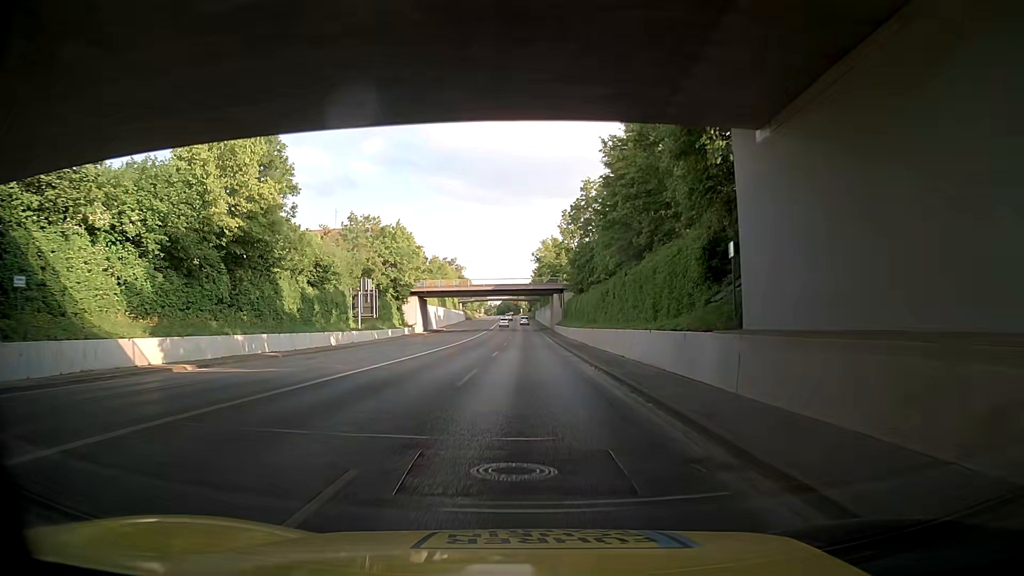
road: secondary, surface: asphalt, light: Day
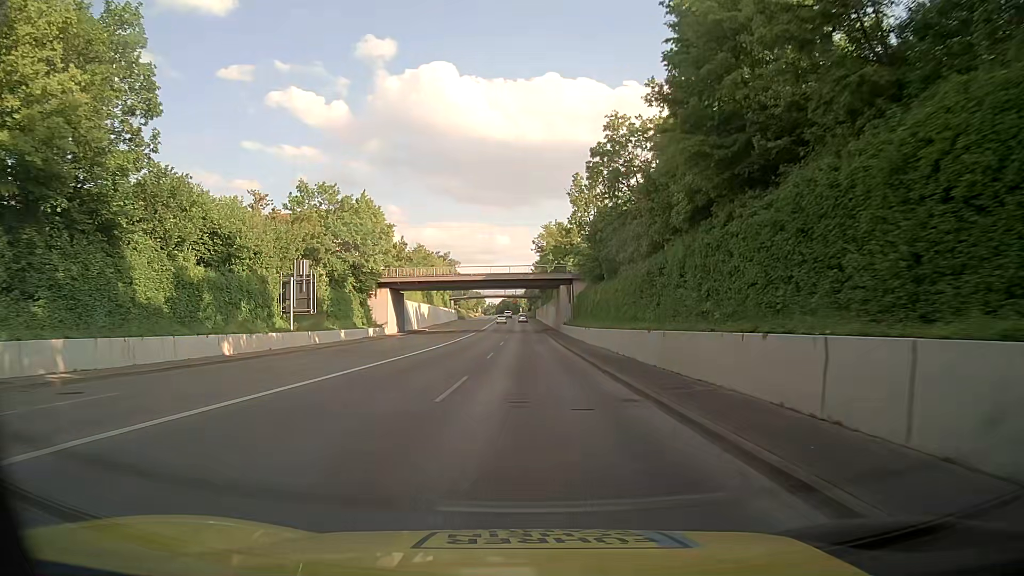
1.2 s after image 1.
(+0.6, +18.3) m; +1°
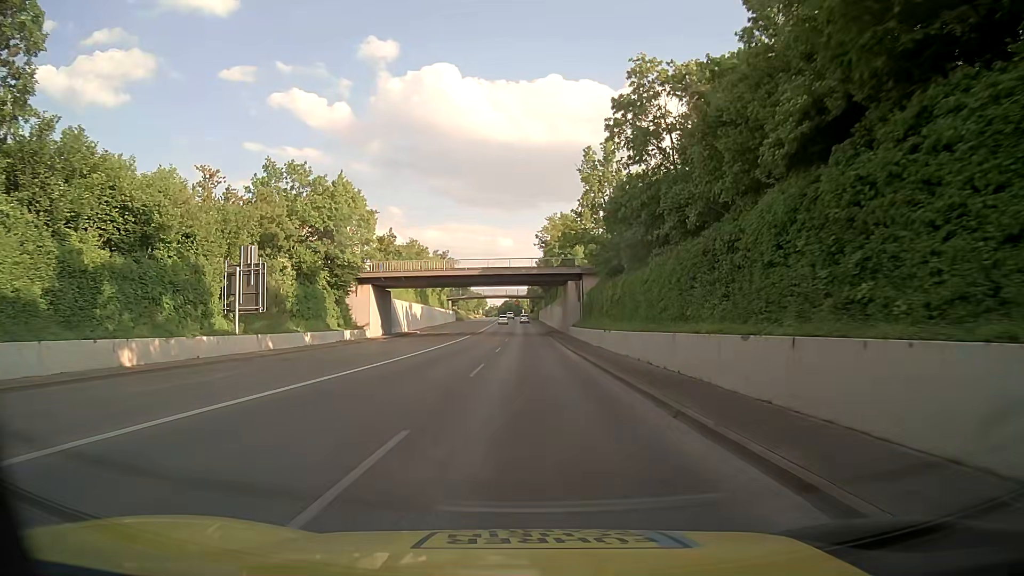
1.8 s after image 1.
(-0.1, +9.2) m; -1°
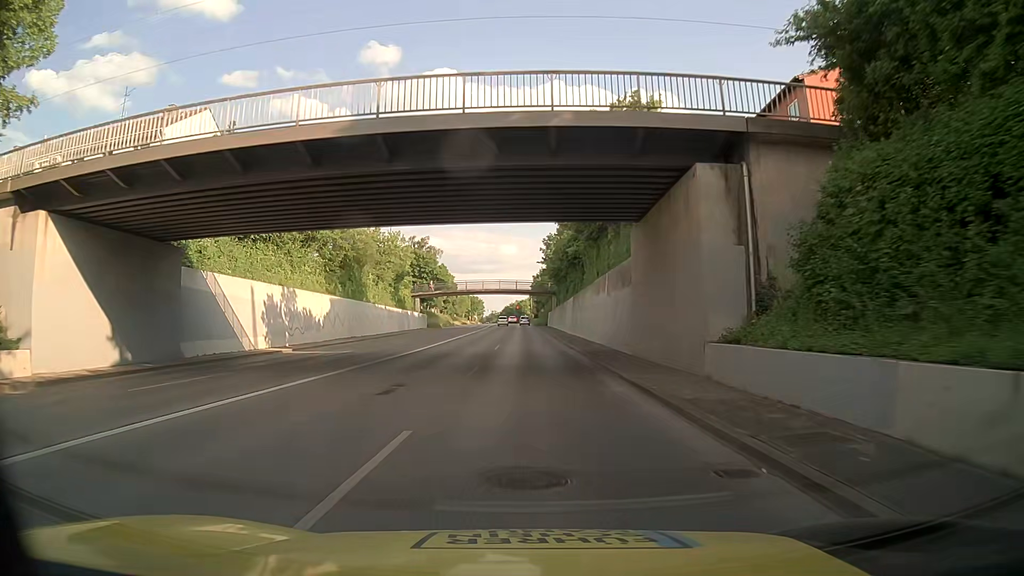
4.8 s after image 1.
(0.0, +45.3) m; 0°
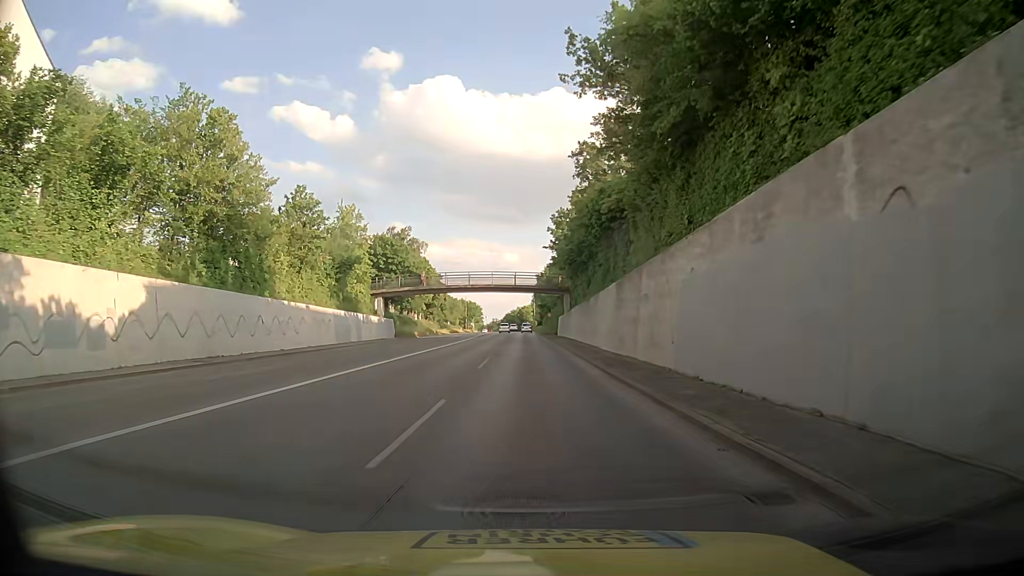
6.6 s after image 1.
(+0.1, +26.1) m; -1°
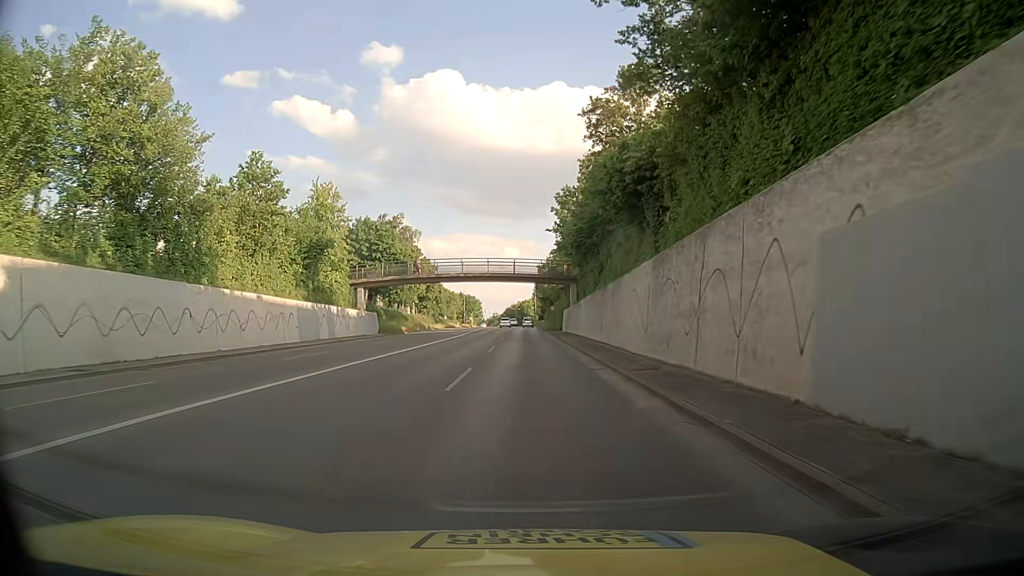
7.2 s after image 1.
(+0.1, +8.6) m; +1°
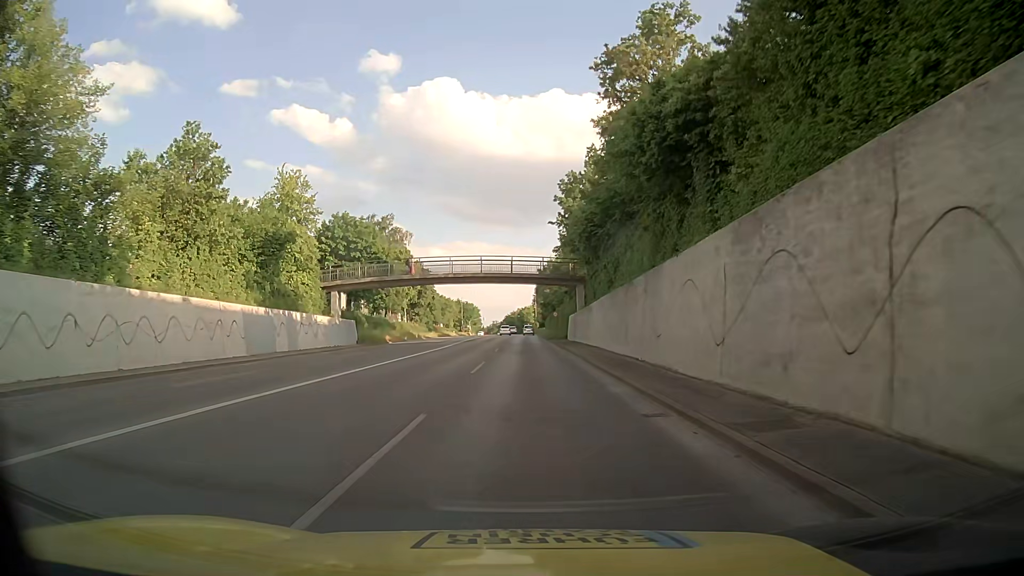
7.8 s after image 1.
(0.0, +8.5) m; 0°
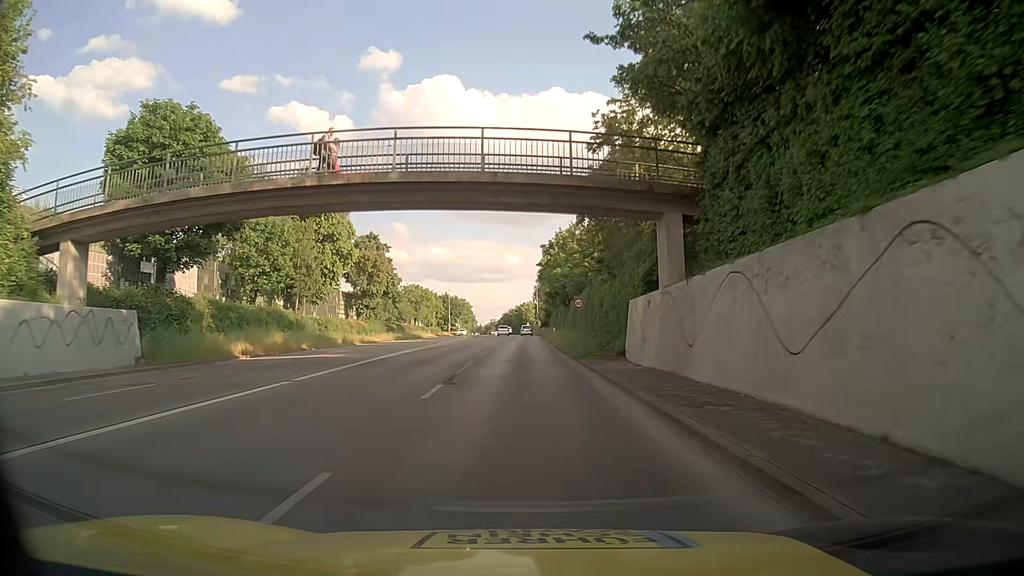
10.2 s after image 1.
(+0.3, +34.3) m; +1°
(0, +10) (0, +20) (0, +30) (0, +40) (0, +50) (0, +60) (0, +70) (0, +80) (-1, +90) (-1, +100) m
